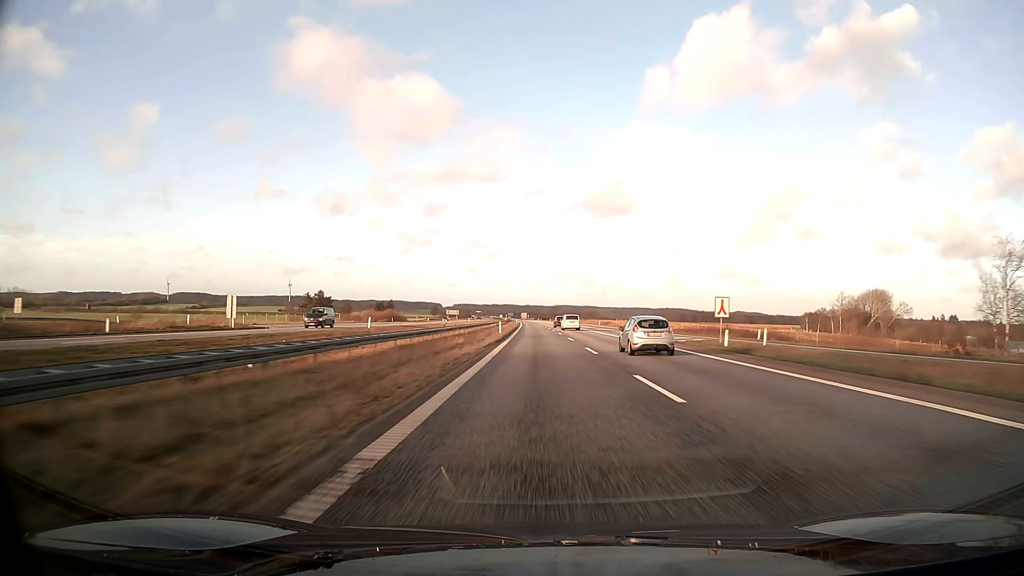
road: motorway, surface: asphalt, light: Day
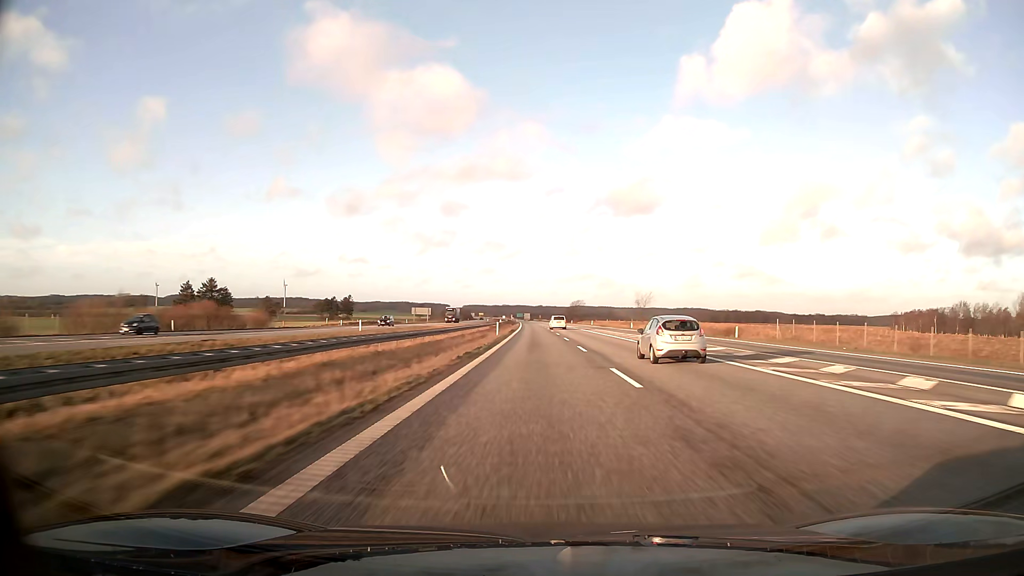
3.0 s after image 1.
(-0.8, +103.0) m; -1°
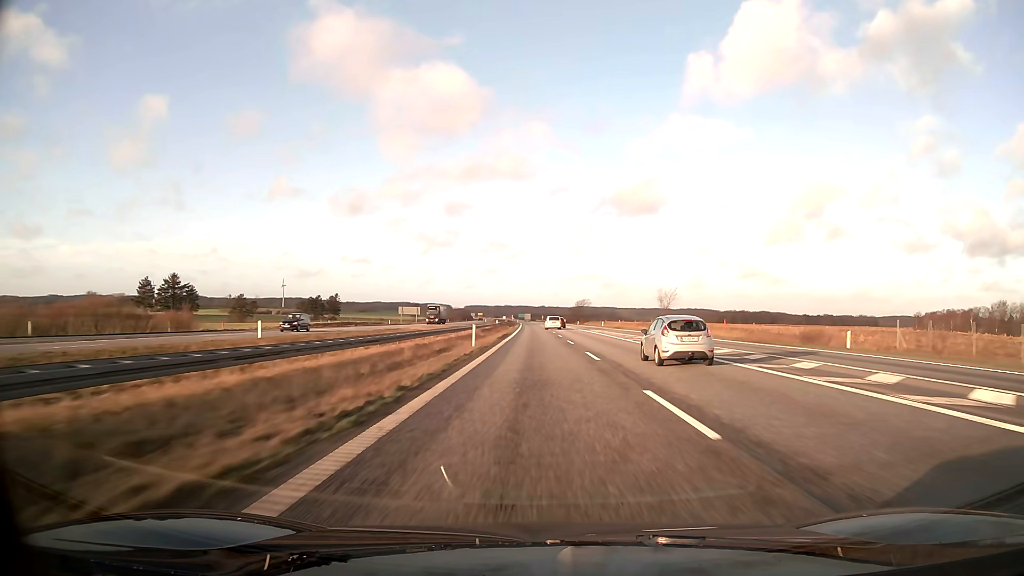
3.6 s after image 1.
(0.0, +20.6) m; 0°
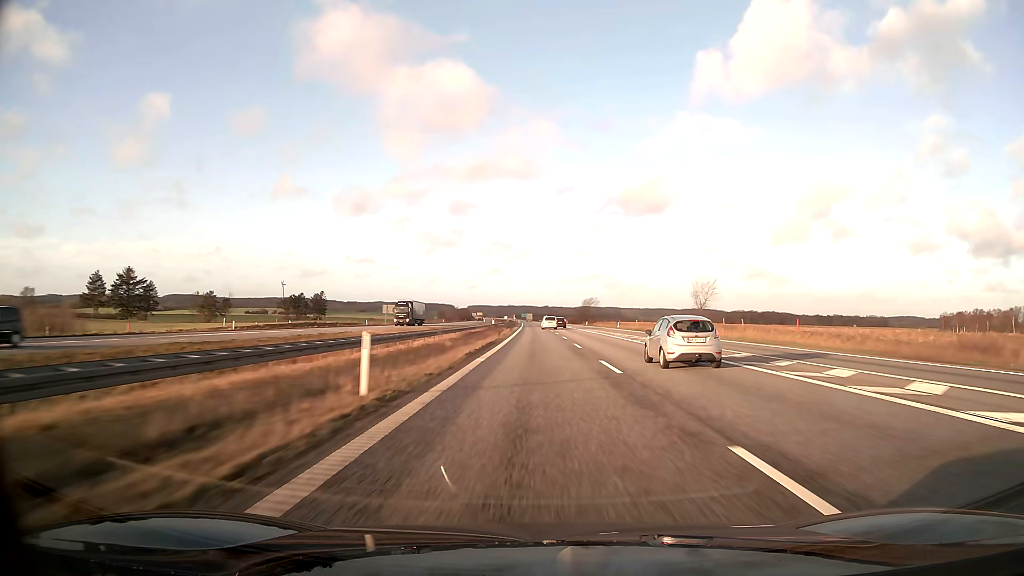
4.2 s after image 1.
(0.0, +20.6) m; 0°
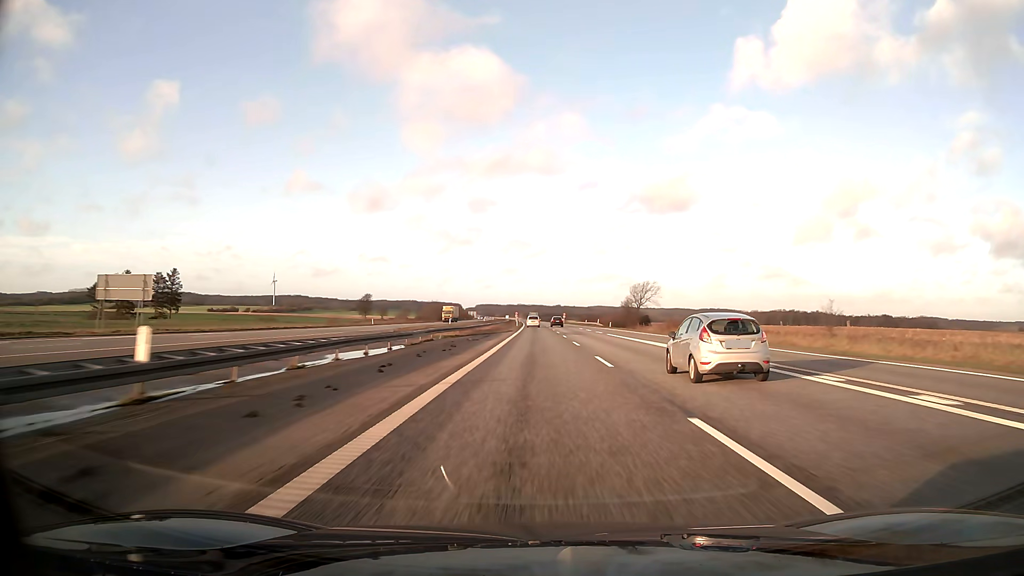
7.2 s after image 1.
(-0.9, +103.1) m; -1°
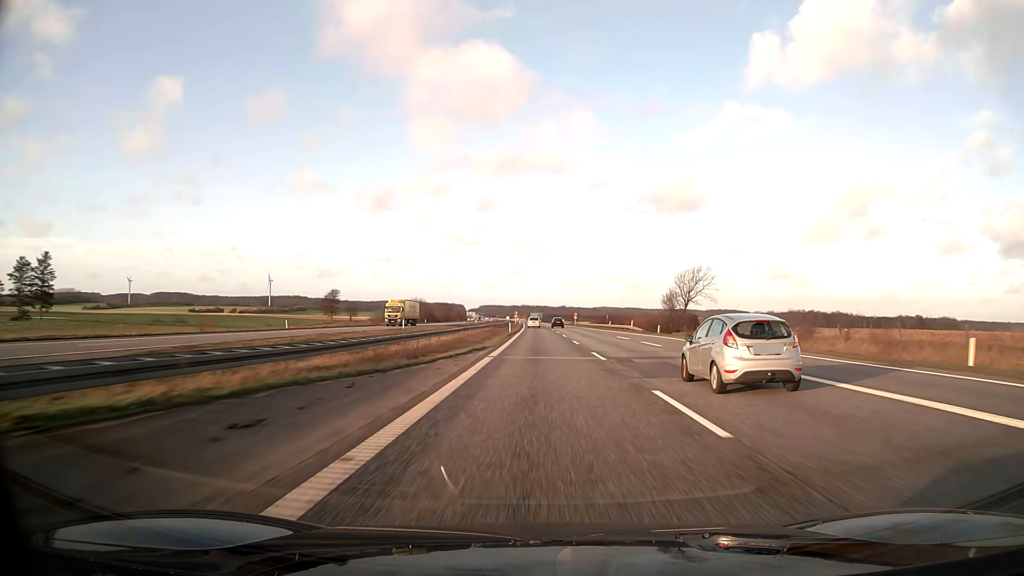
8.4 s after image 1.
(-0.2, +41.3) m; 0°
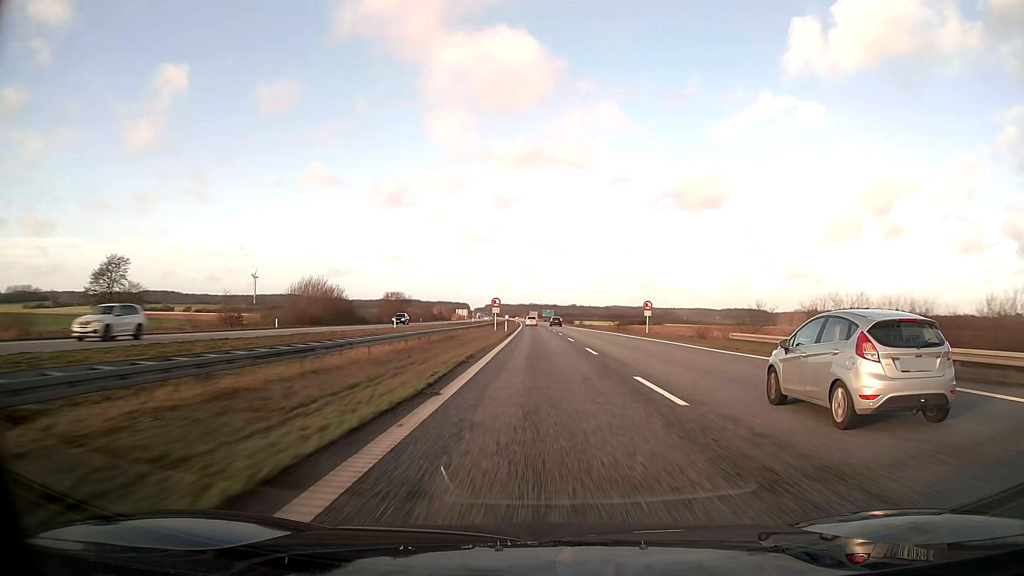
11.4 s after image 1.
(-0.6, +103.2) m; -1°
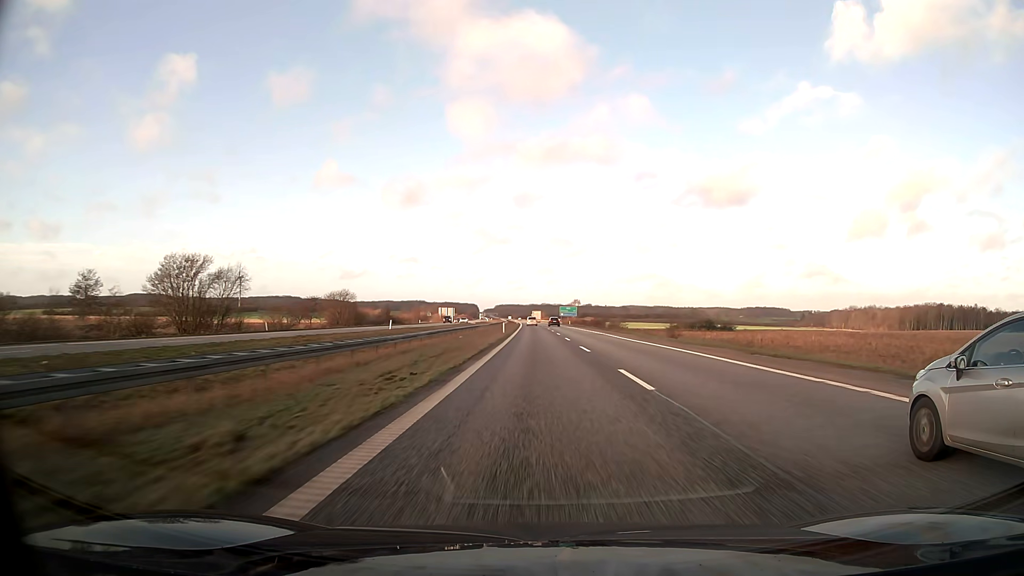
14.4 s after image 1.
(-0.9, +103.1) m; -1°
(0, +10) (0, +20) (0, +30) (0, +40) (0, +50) (0, +60) (-1, +70) (-1, +80) (-1, +90) (-1, +100) m
